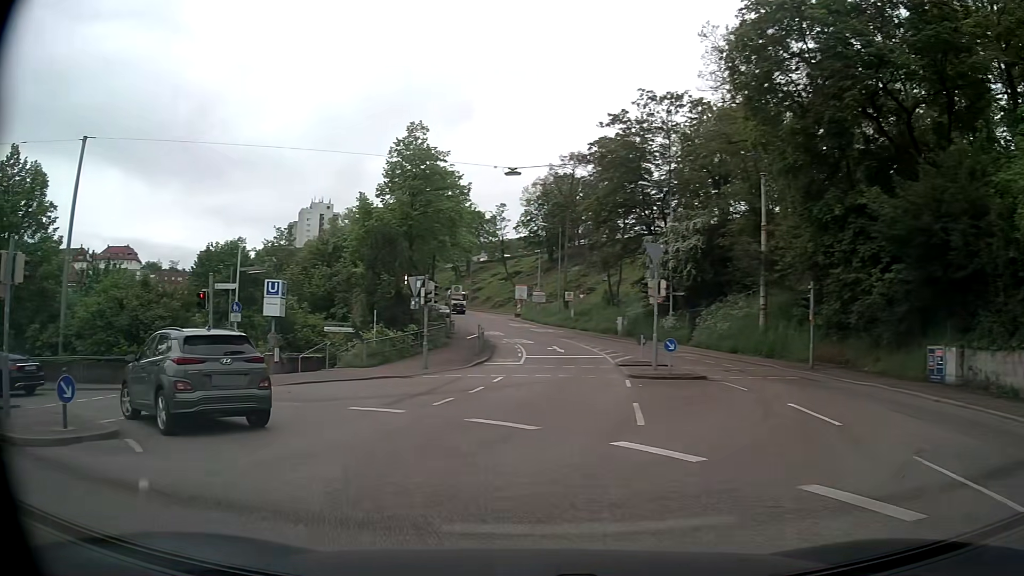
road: secondary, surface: asphalt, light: Day
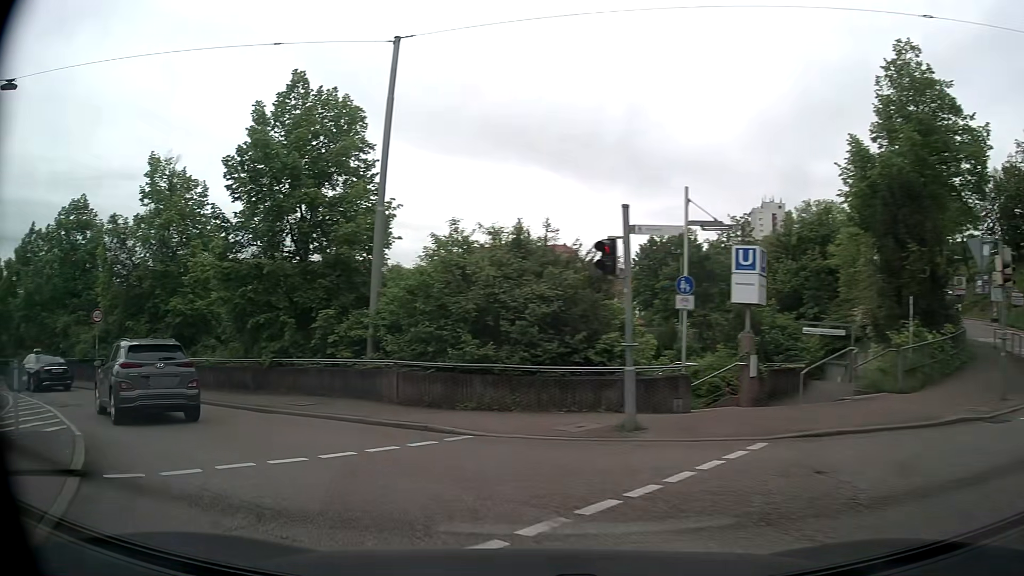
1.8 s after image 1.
(-3.4, +10.0) m; -39°
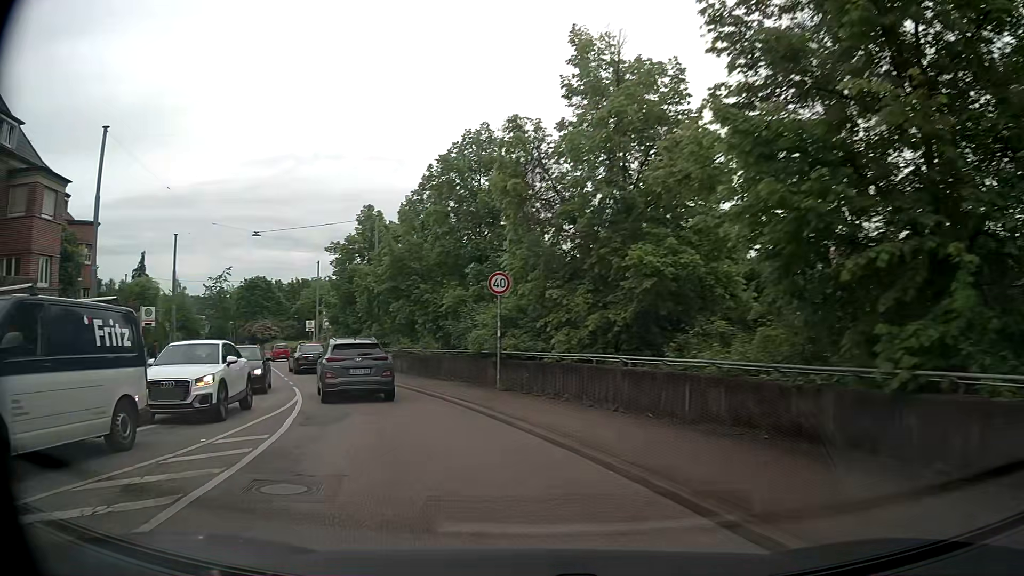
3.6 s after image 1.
(-4.8, +11.4) m; -40°
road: tertiary
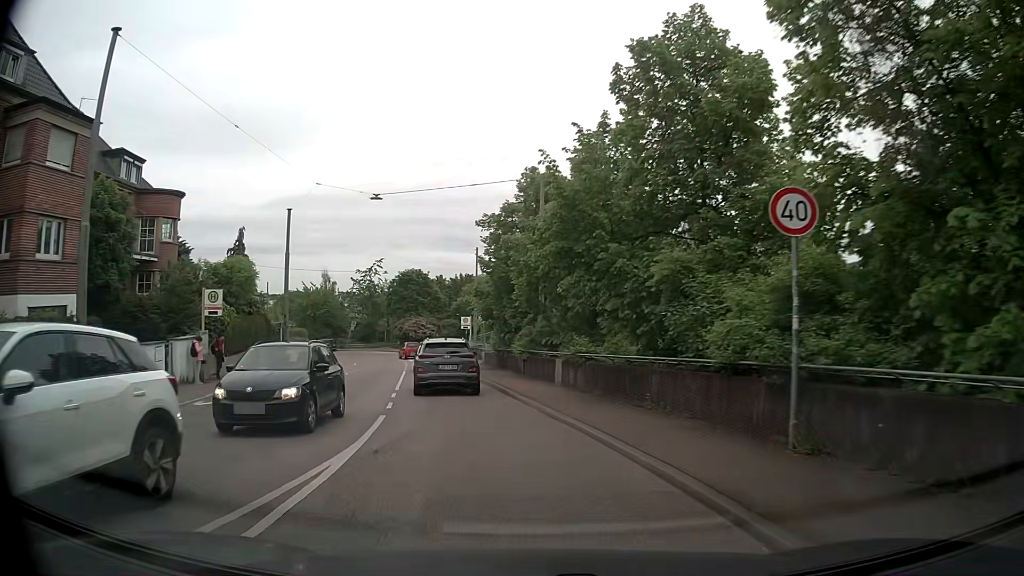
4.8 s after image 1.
(-1.7, +10.0) m; -16°
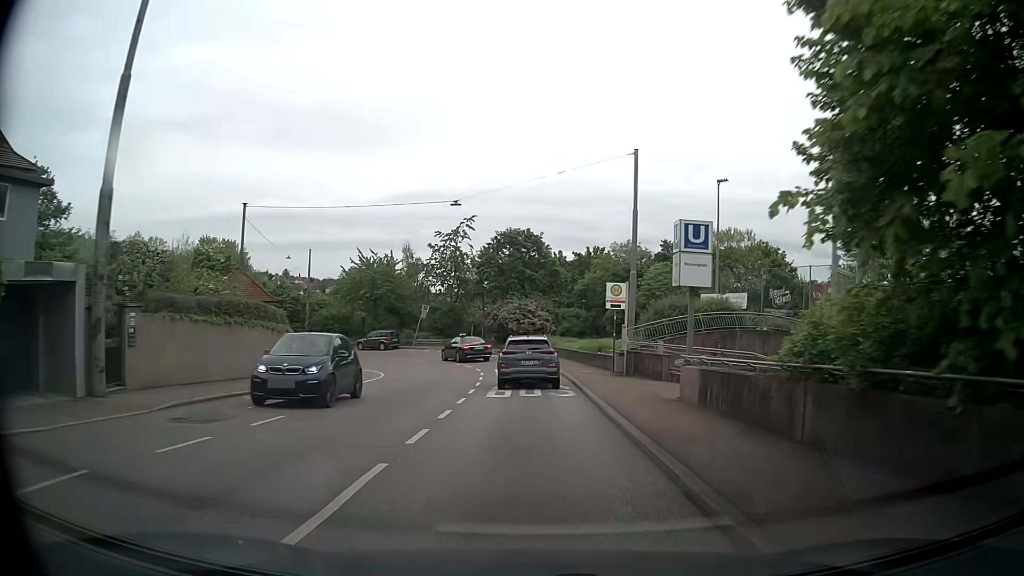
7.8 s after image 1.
(-3.8, +29.2) m; -10°
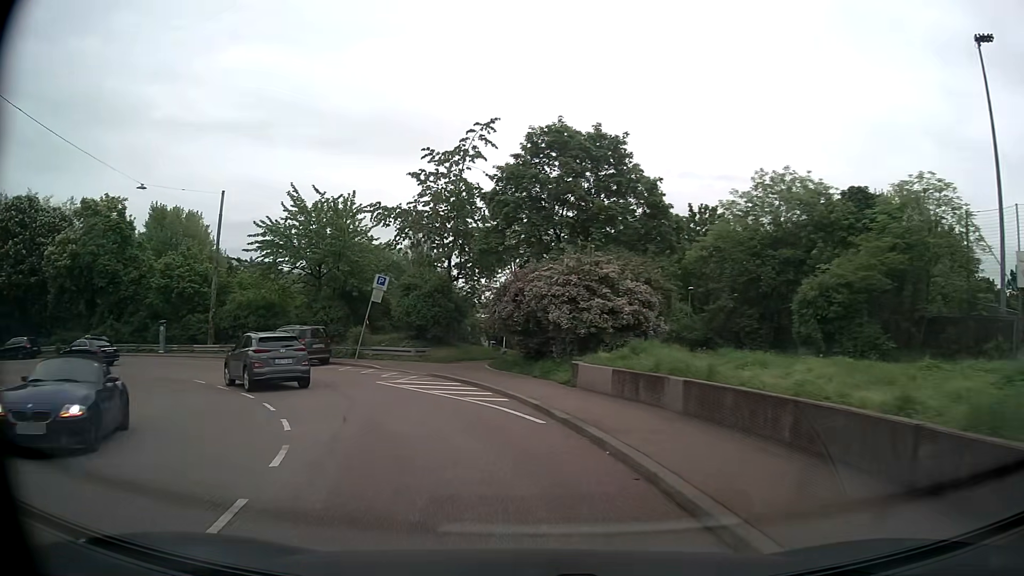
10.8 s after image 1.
(-0.3, +29.7) m; -4°
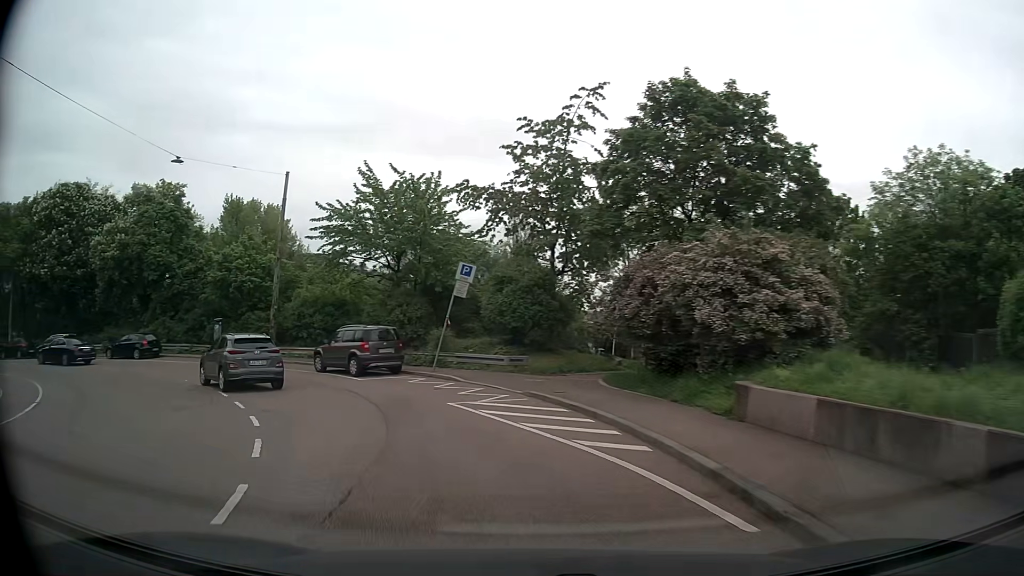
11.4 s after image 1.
(-0.4, +5.6) m; -9°
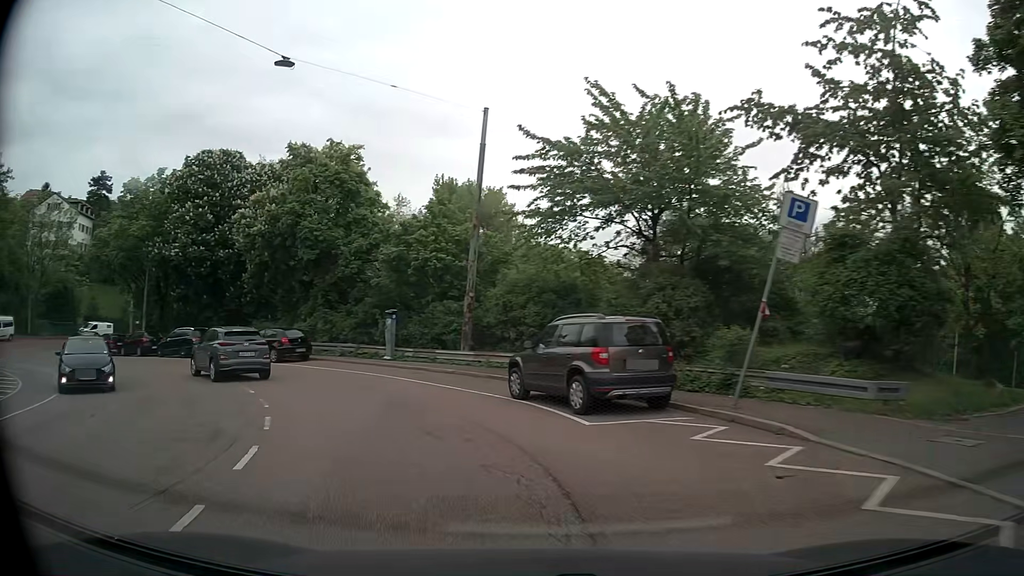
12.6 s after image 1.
(-2.0, +10.7) m; -21°
(-2, +10) (-6, +19) (-14, +25) (-22, +30) (-31, +36) (-38, +43) (-42, +52) (-42, +62) (-37, +71) (-29, +77) m
